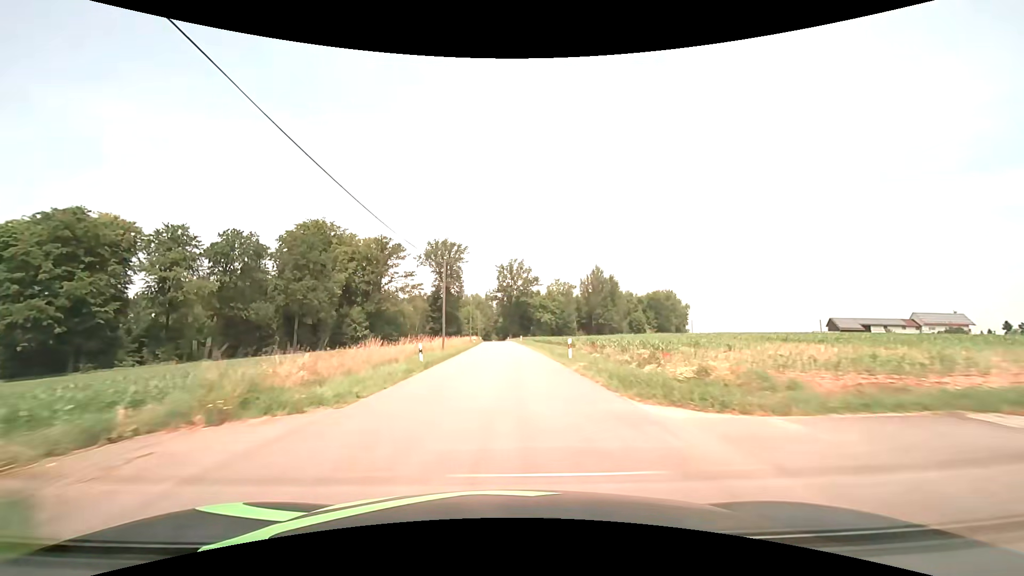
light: Day
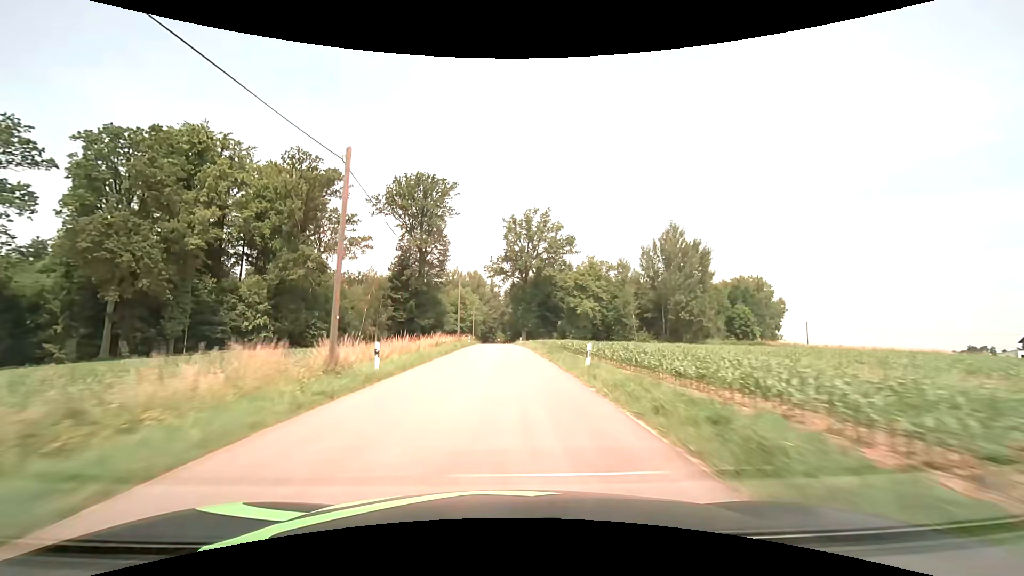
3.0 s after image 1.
(+0.1, +57.9) m; -1°
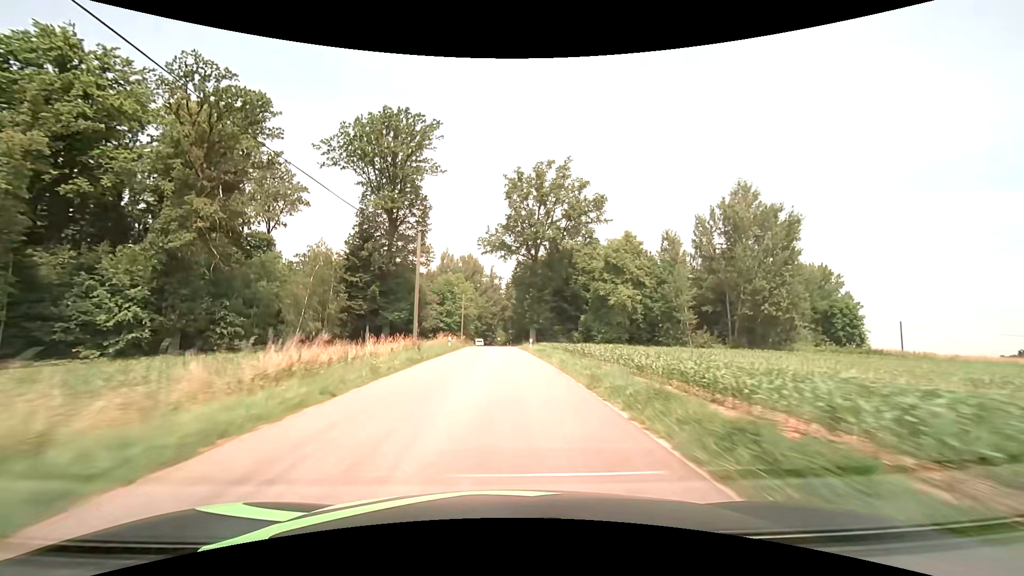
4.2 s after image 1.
(0.0, +24.5) m; 0°
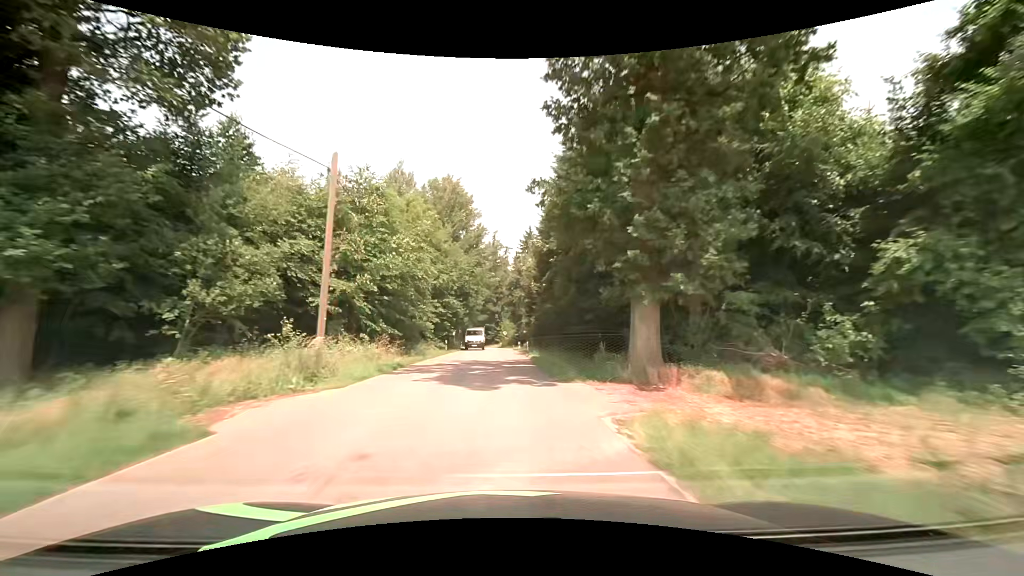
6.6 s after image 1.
(-0.2, +48.7) m; -1°
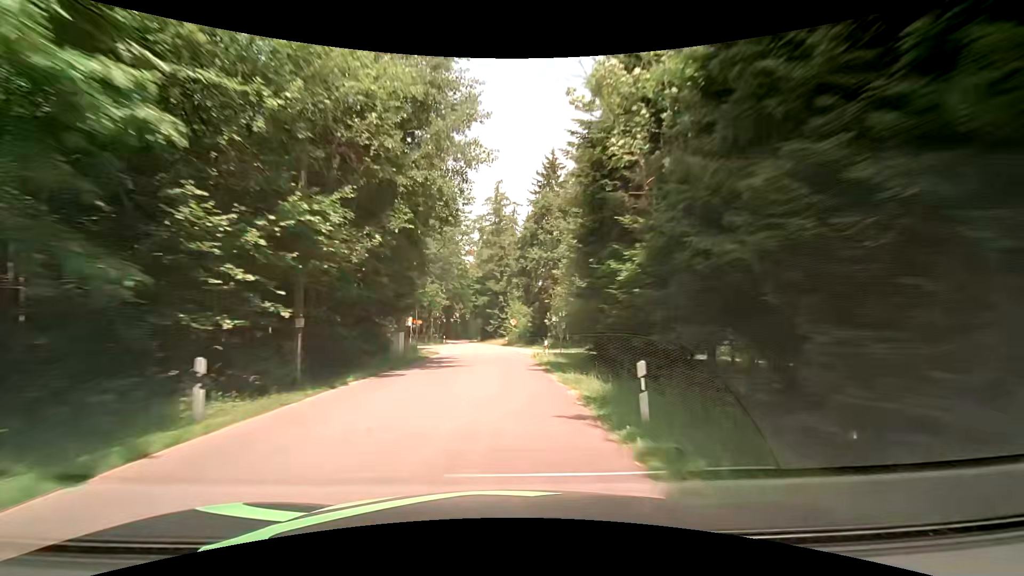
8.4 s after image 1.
(-0.3, +34.8) m; -1°
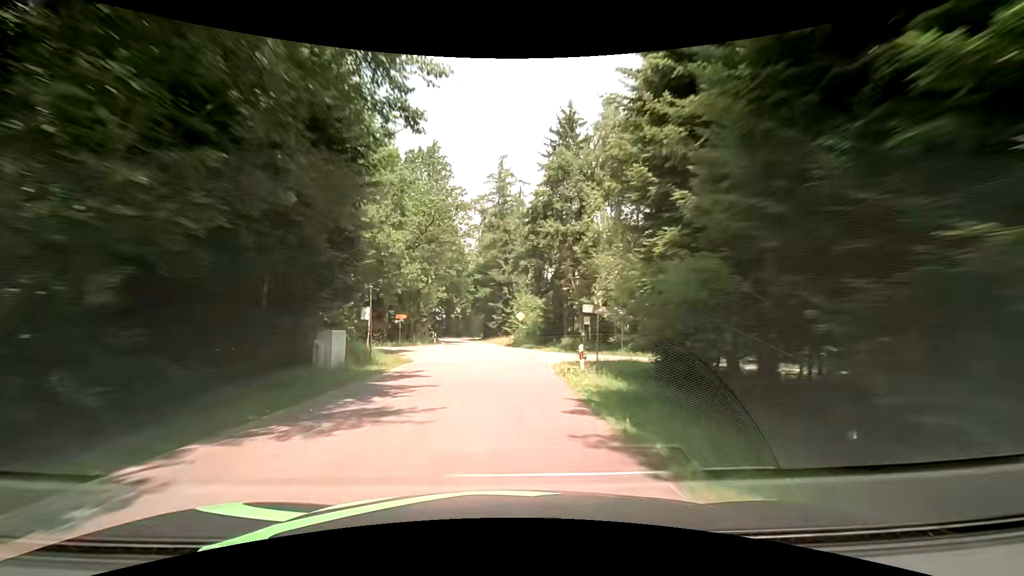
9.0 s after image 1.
(-0.1, +11.4) m; -1°
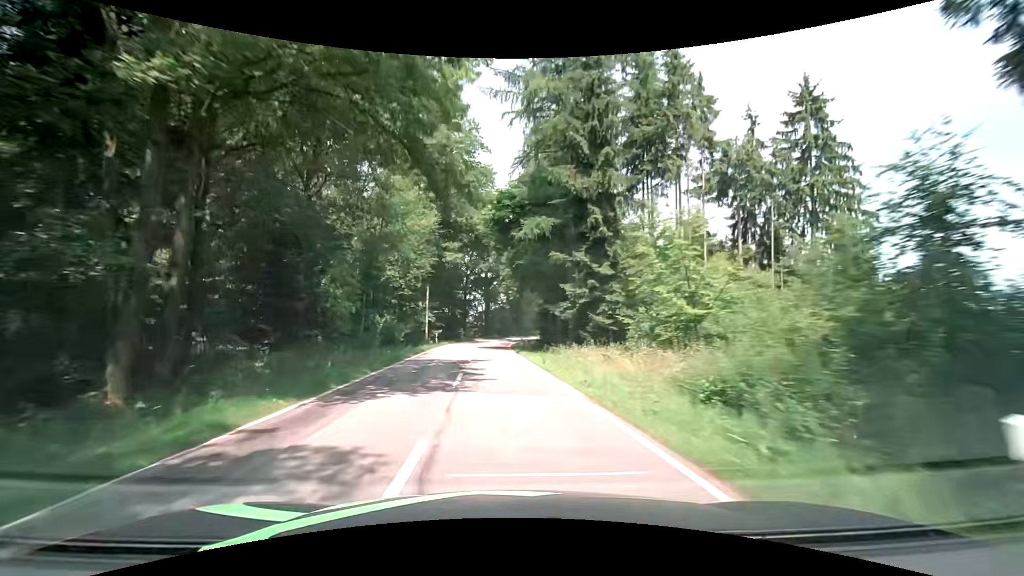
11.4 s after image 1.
(-1.7, +44.7) m; -5°
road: tertiary
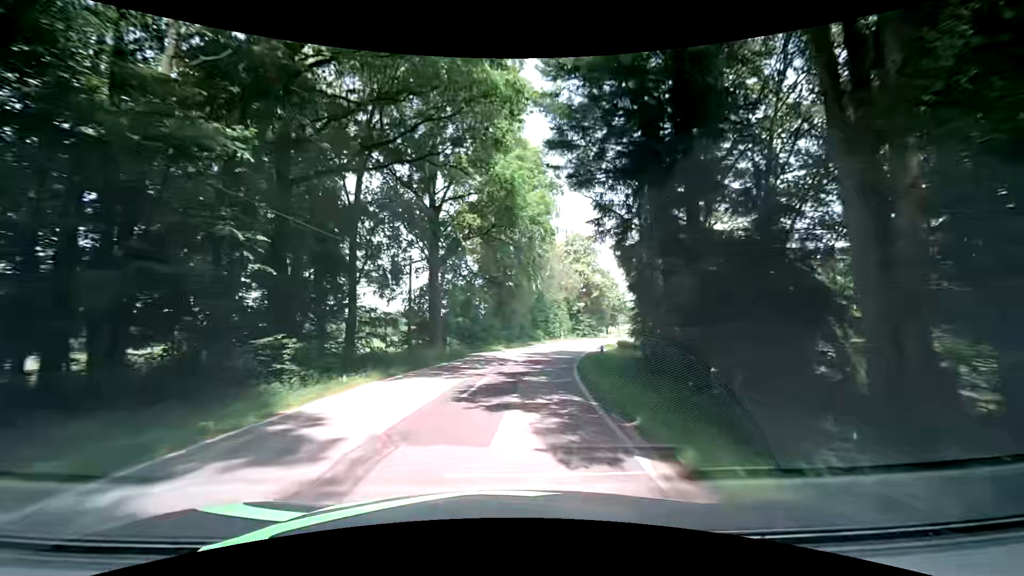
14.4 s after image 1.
(-2.1, +54.6) m; +2°
(0, +10) (+1, +20) (+3, +30) (+5, +40) (+8, +49) (+11, +59) (+15, +68) (+19, +77) (+23, +86) (+28, +95) m
